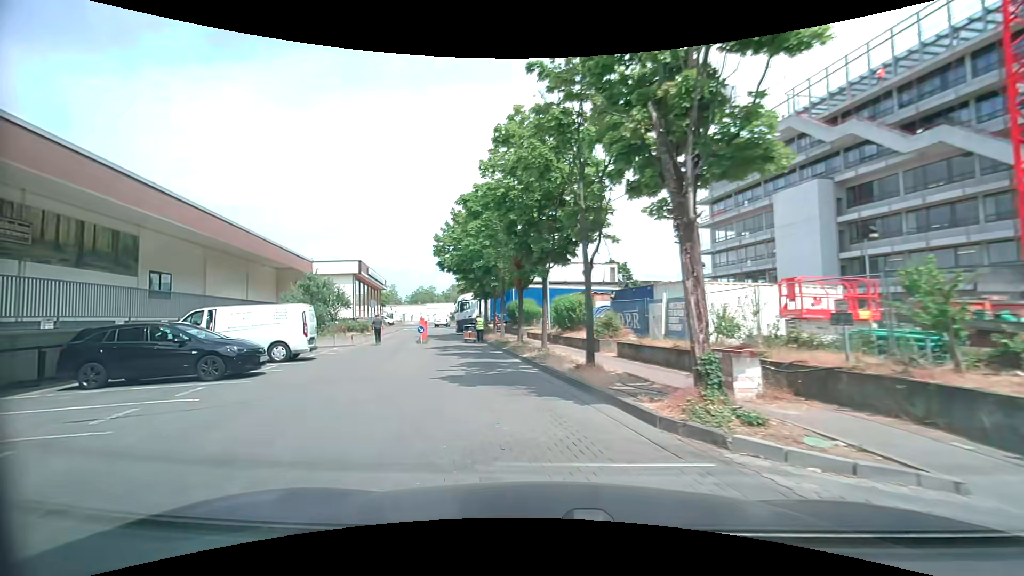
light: Day
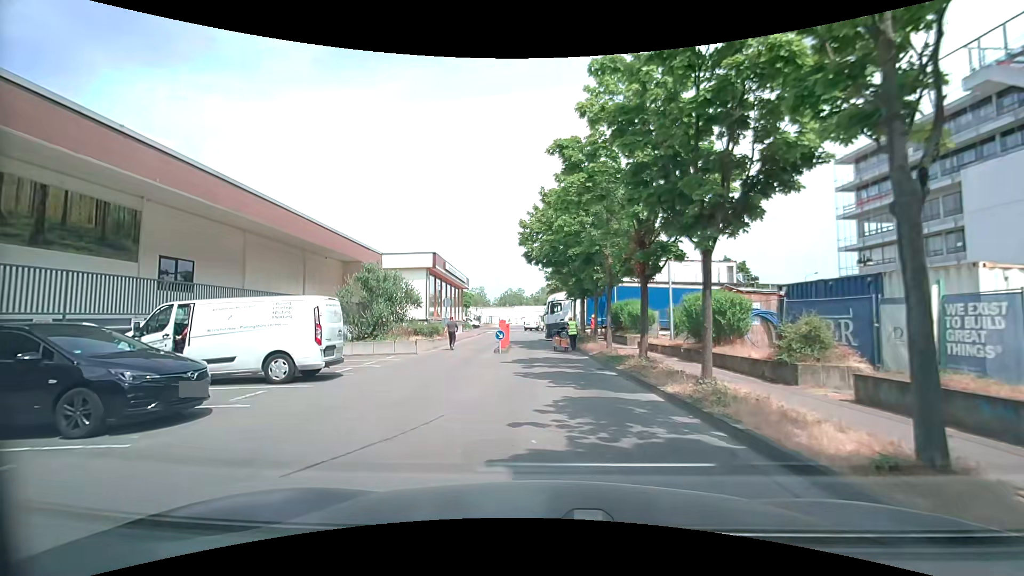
(-0.8, +6.8) m; -10°
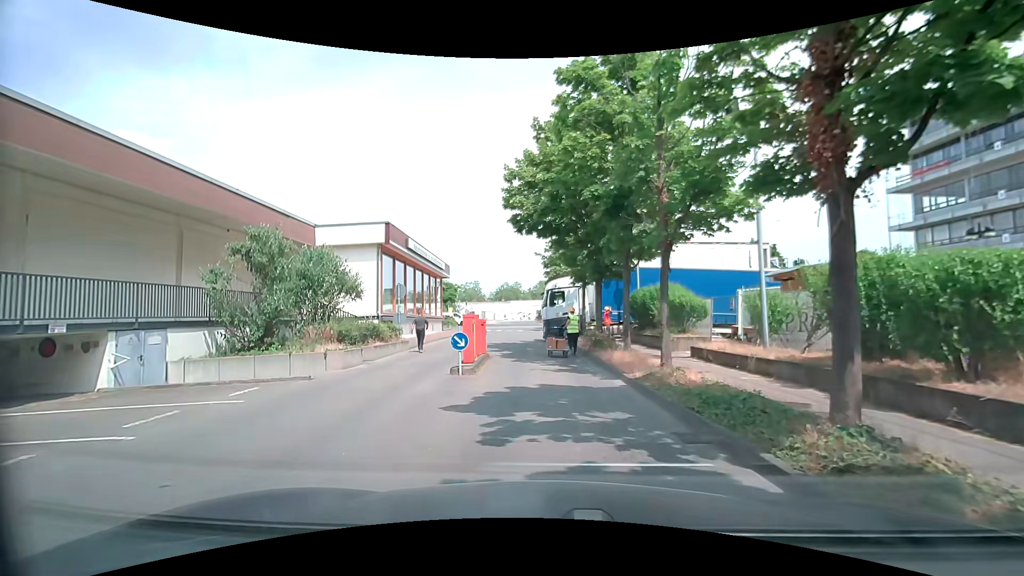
(+0.1, +9.4) m; 0°
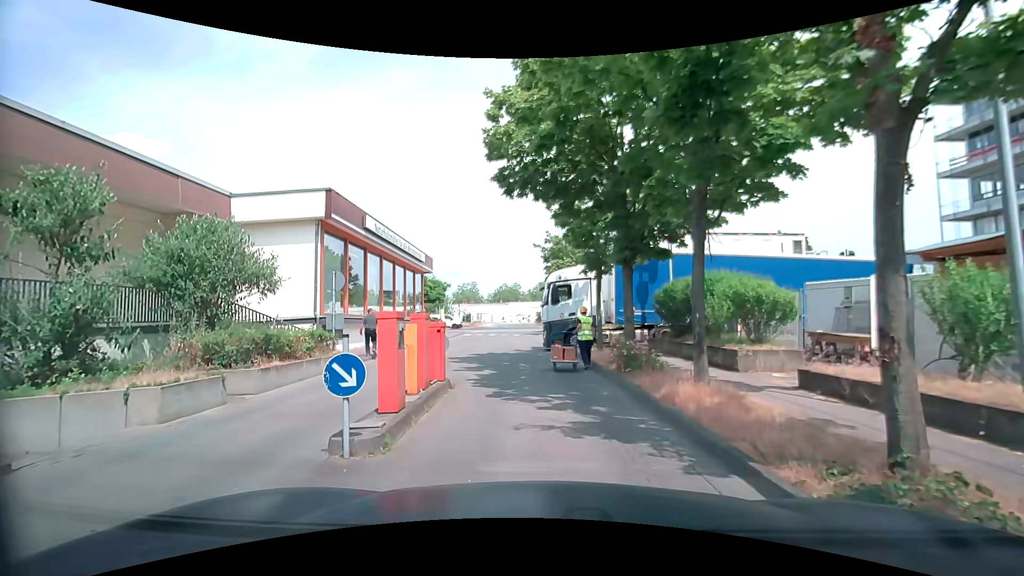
(+0.1, +6.6) m; 0°
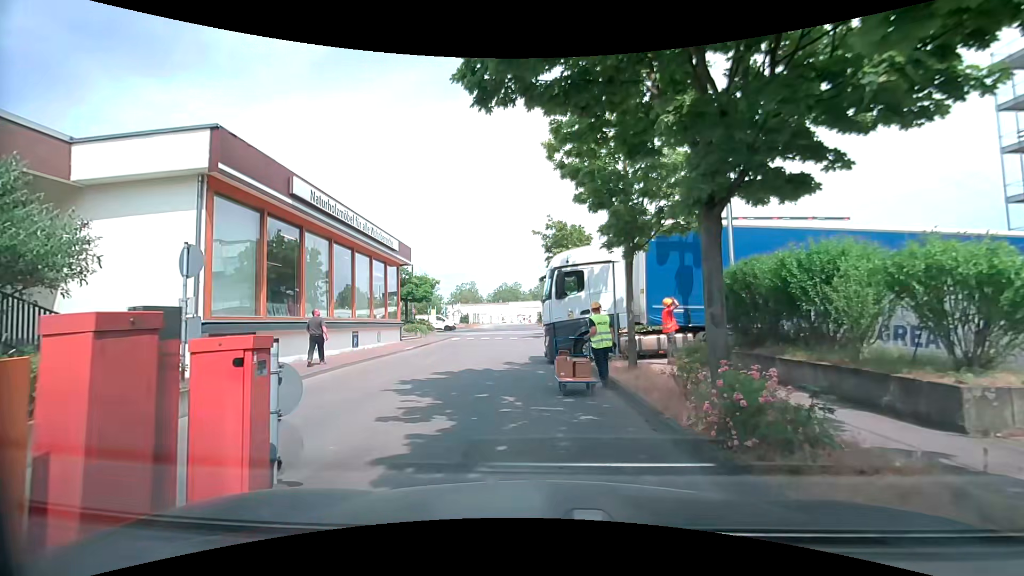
(+0.1, +6.2) m; +1°
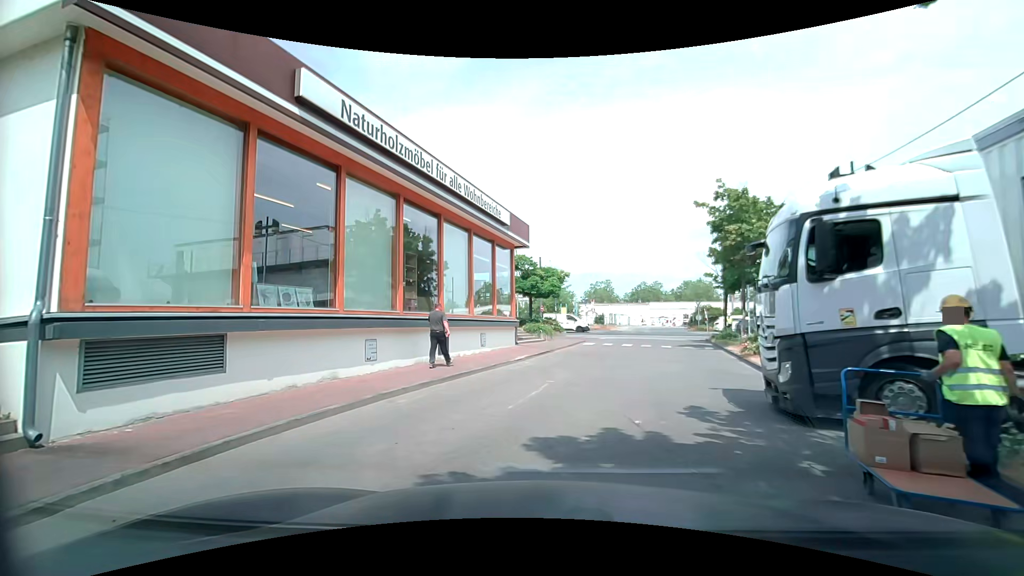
(-0.7, +7.6) m; -16°
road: service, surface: paving_stones
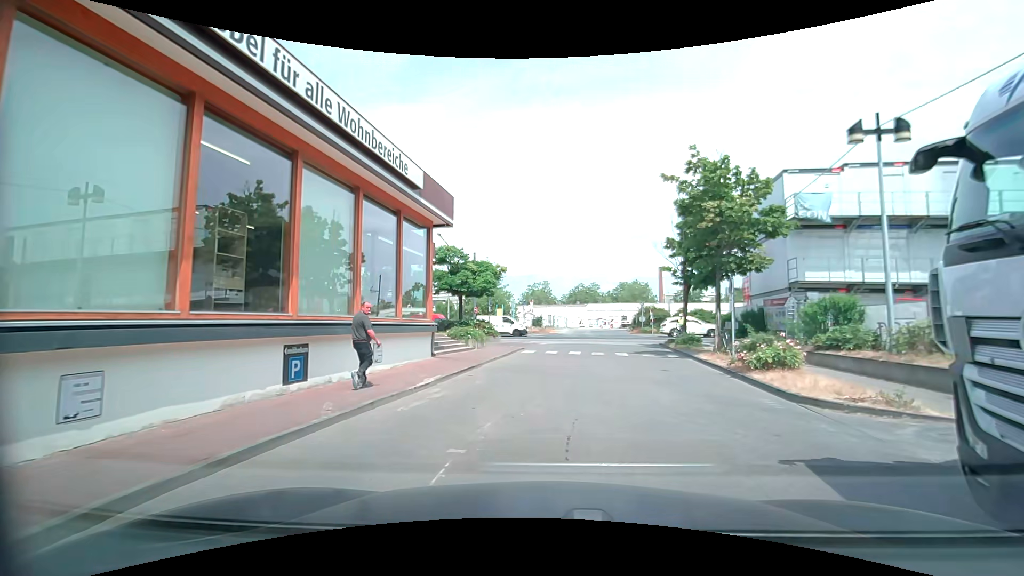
(+0.3, +5.8) m; +8°
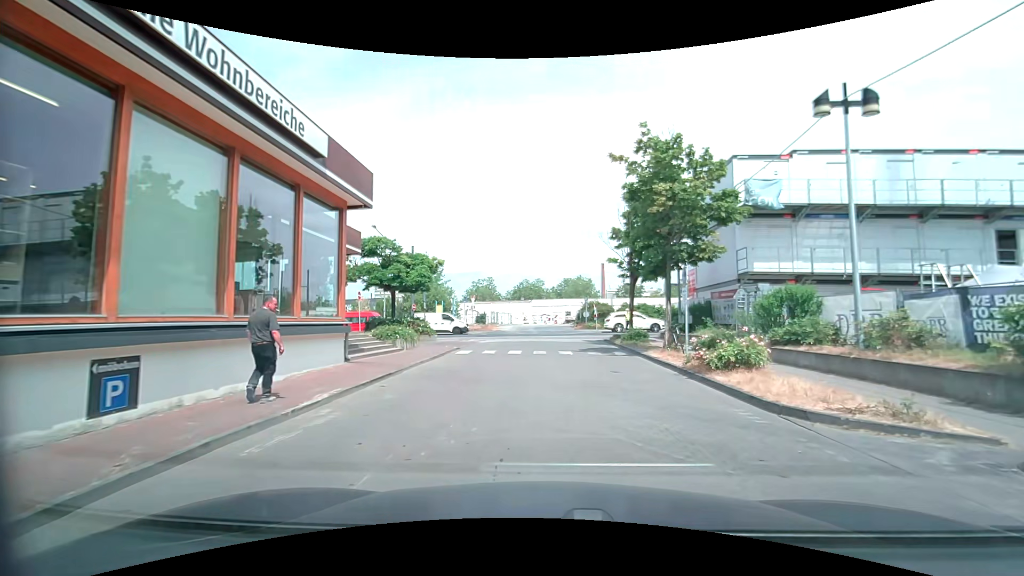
(+0.1, +2.3) m; +5°
